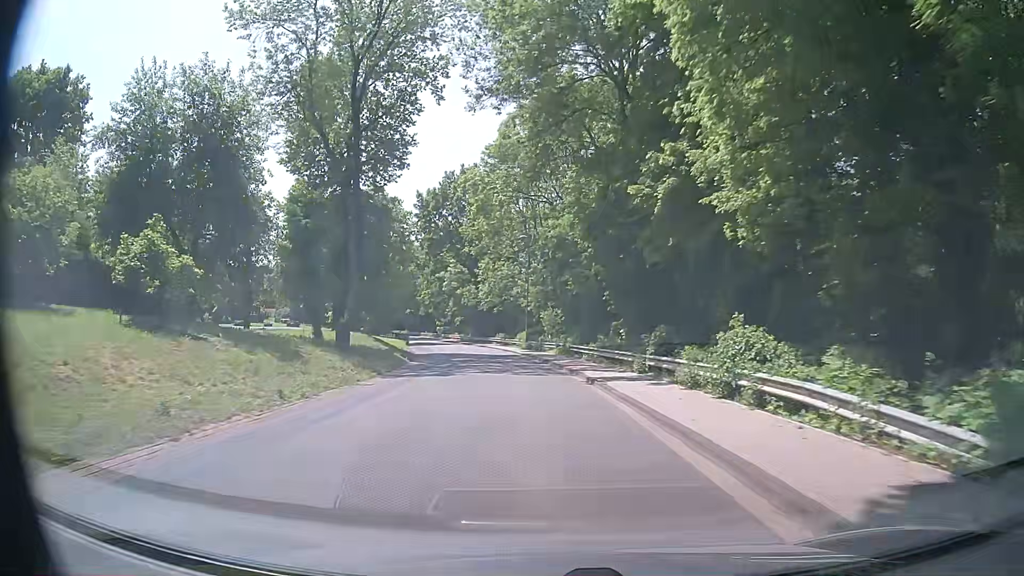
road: tertiary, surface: asphalt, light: Day
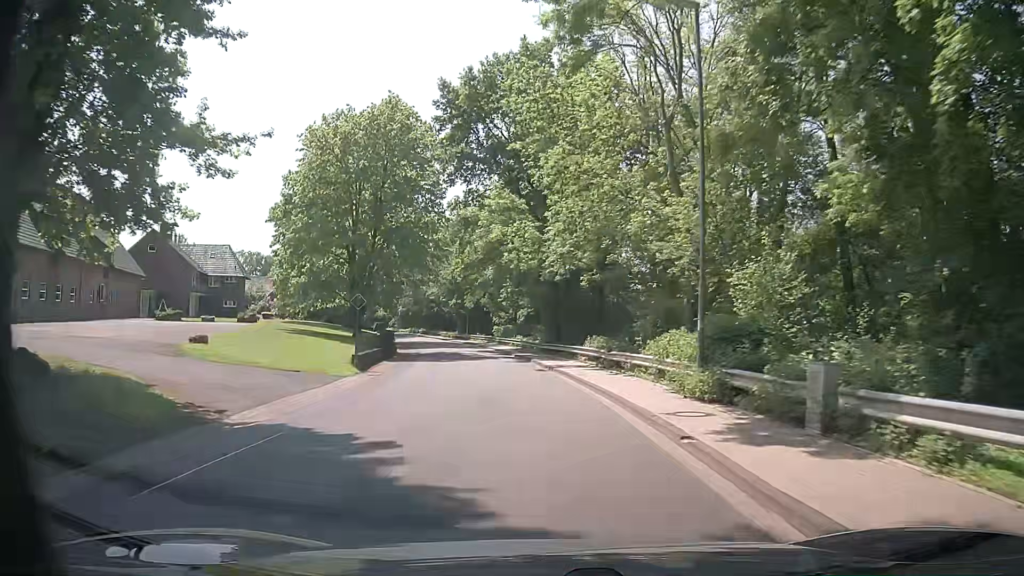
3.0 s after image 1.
(-3.7, +38.8) m; -9°
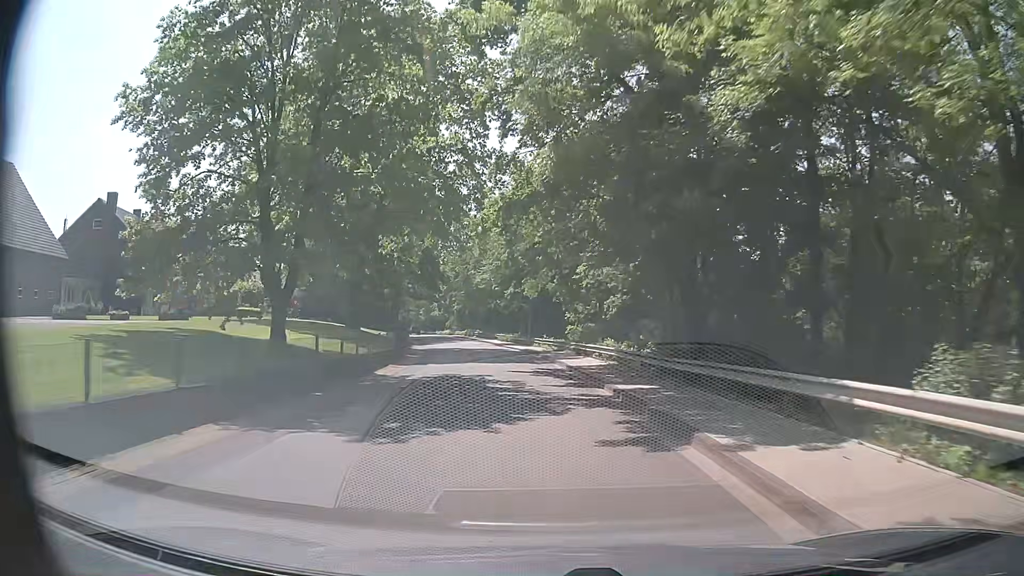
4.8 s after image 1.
(-1.3, +23.0) m; -6°
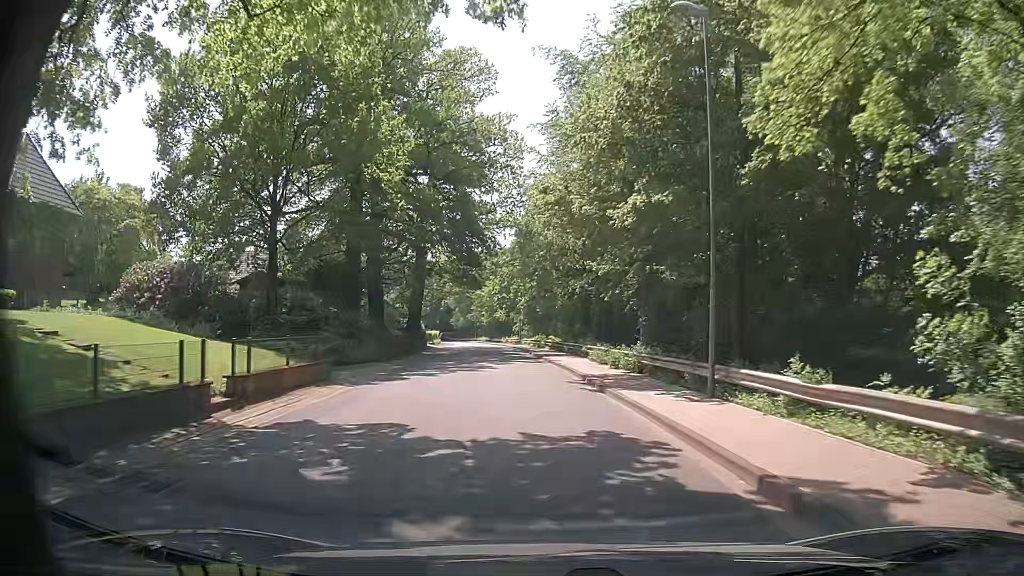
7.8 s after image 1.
(-2.8, +38.0) m; -8°
(0, +10) (0, +20) (-1, +30) (-2, +40) (-3, +50) (-4, +60) (-5, +70) (-7, +80) (-8, +90) (-9, +99) m
